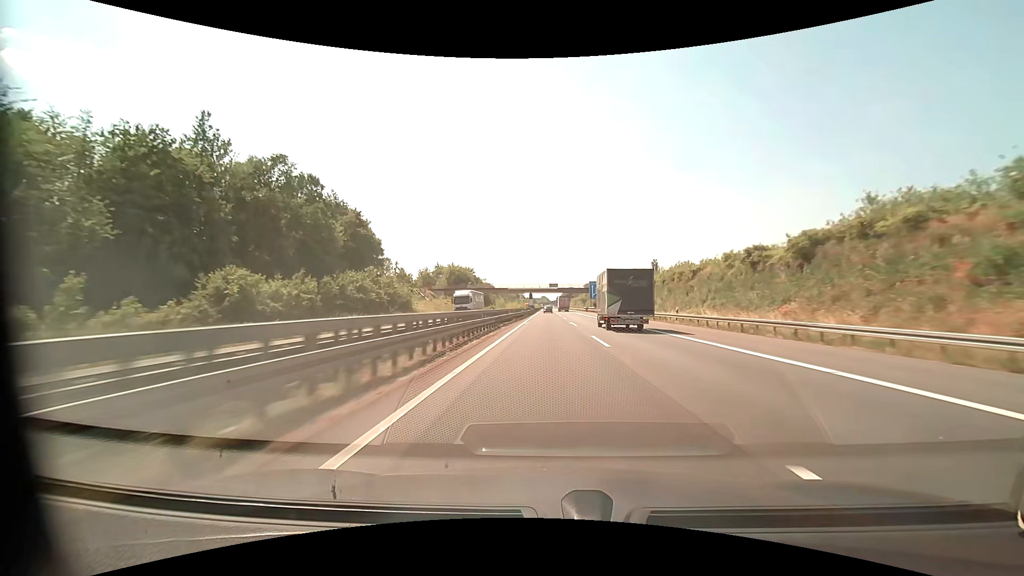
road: motorway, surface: asphalt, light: Day
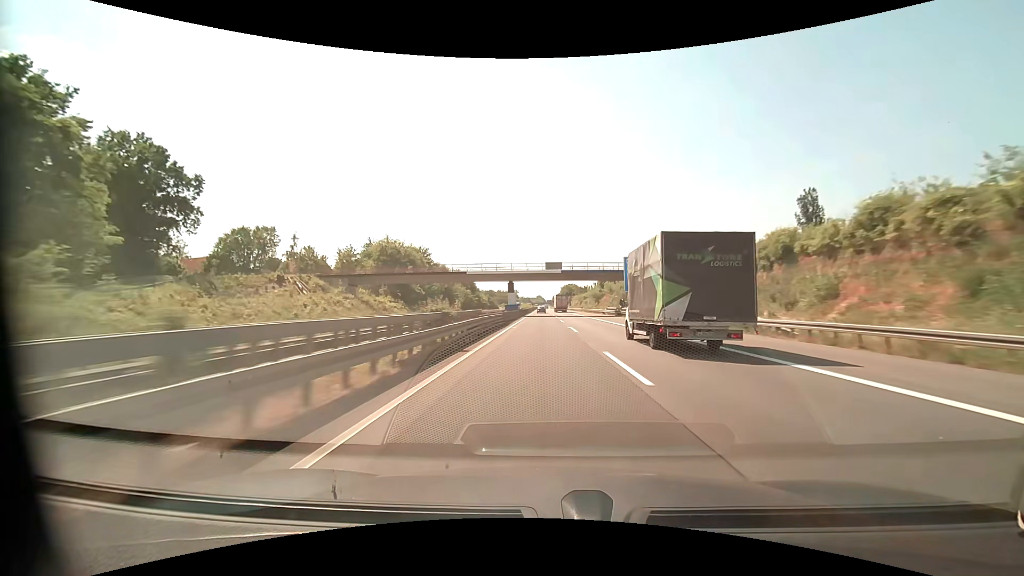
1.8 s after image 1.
(+0.4, +62.0) m; +1°
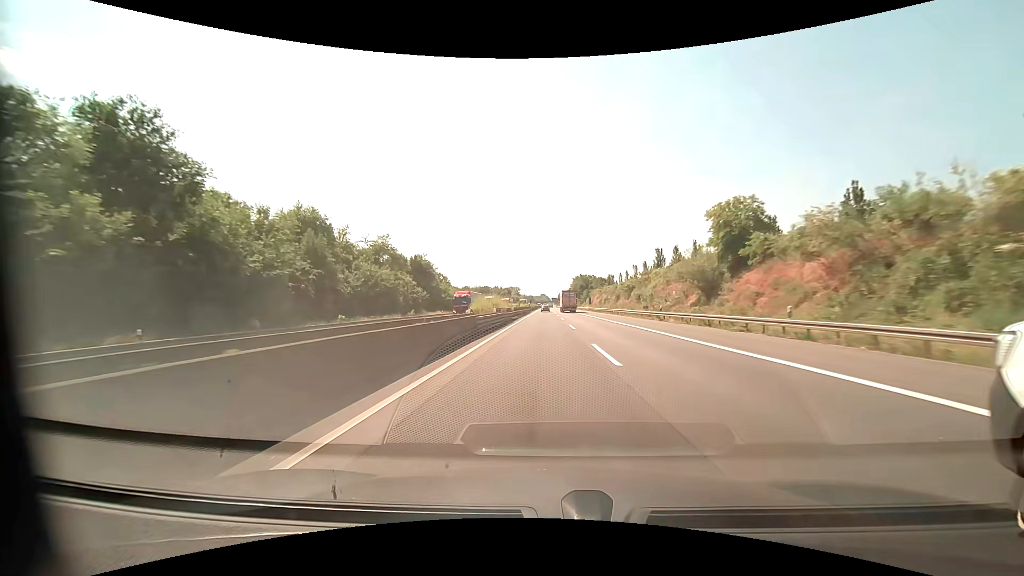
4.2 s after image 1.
(-0.5, +82.5) m; 0°
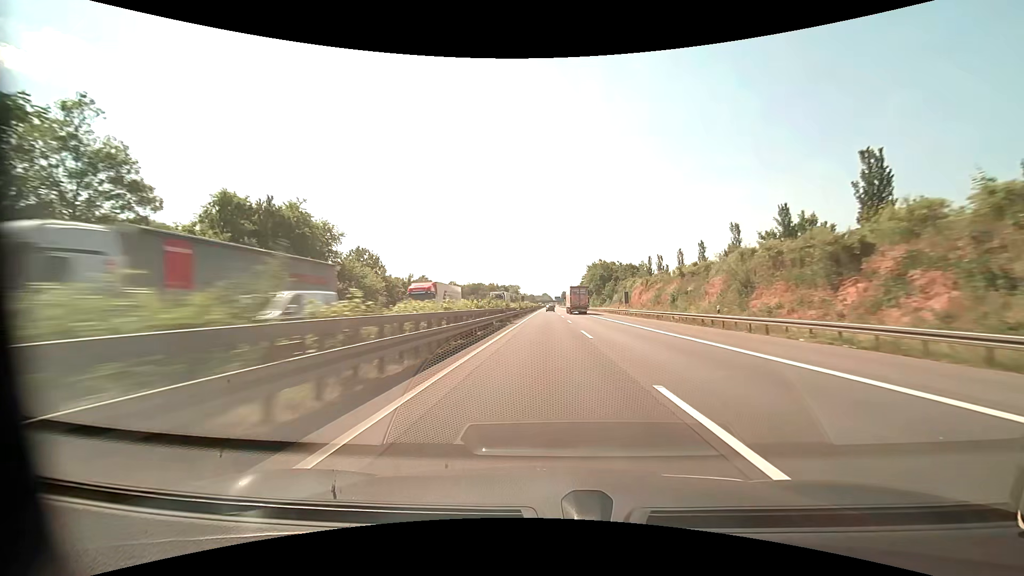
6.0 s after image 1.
(-0.2, +61.8) m; 0°
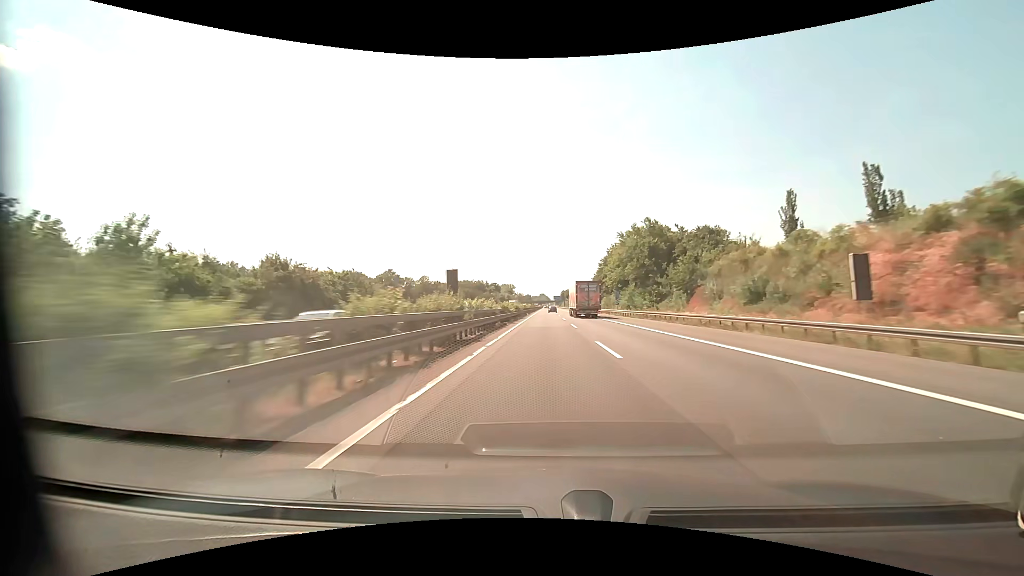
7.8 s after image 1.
(+0.1, +61.7) m; 0°
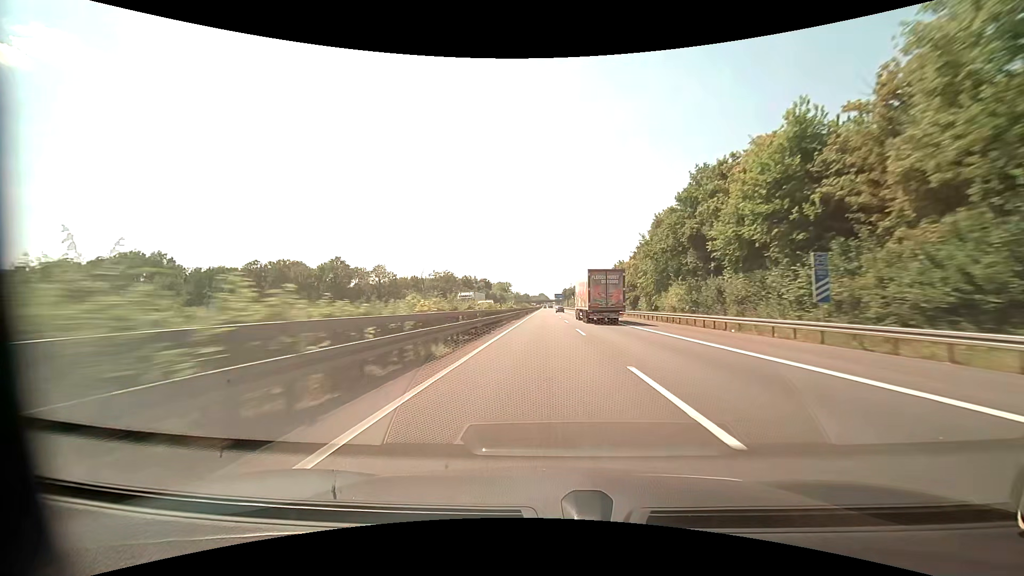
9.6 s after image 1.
(0.0, +61.7) m; 0°
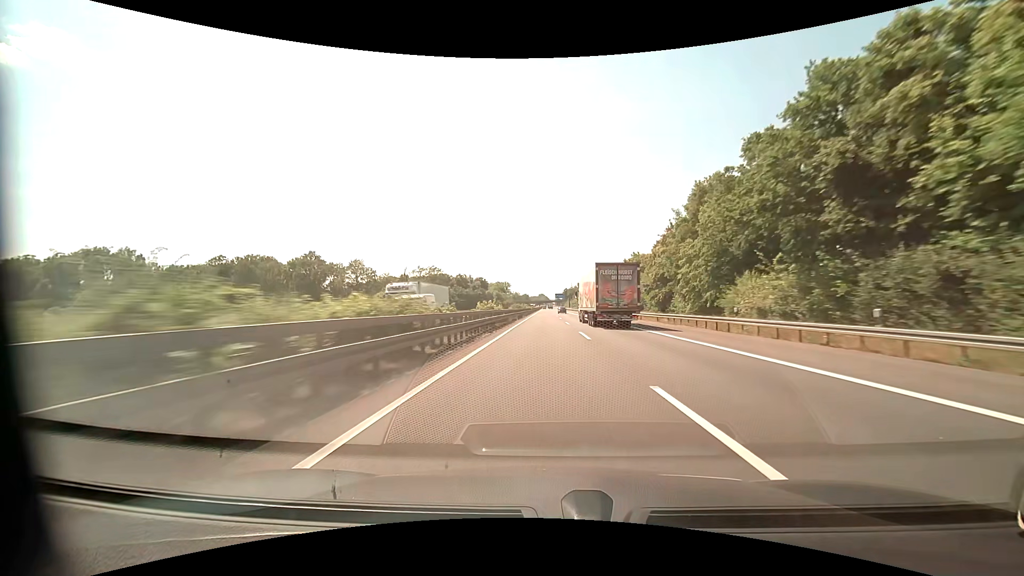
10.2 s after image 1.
(0.0, +20.5) m; 0°
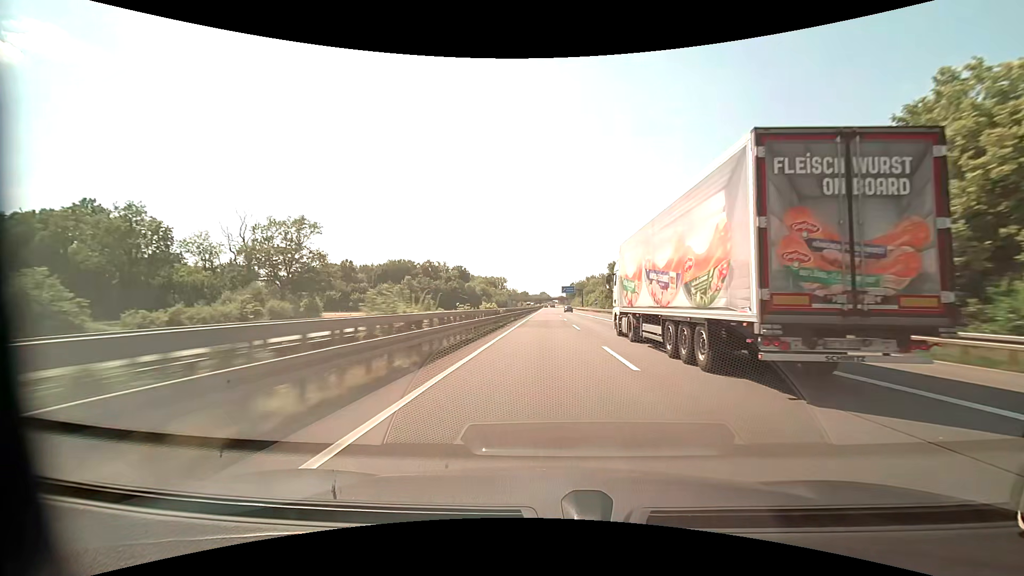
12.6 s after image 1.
(-0.1, +82.1) m; 0°
(0, +10) (0, +20) (0, +30) (0, +40) (0, +50) (0, +60) (0, +70) (0, +80) (0, +90) (0, +100) m
